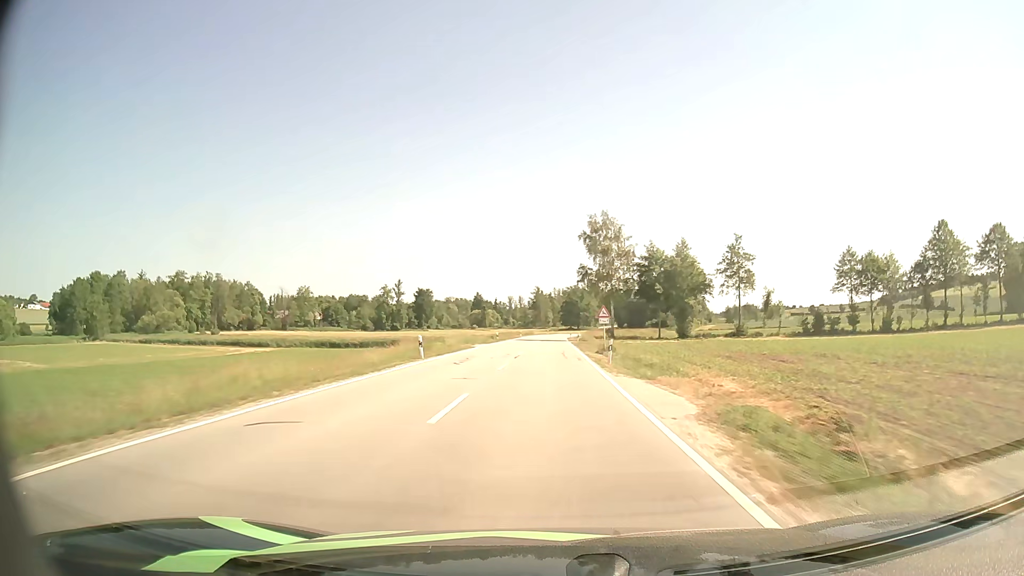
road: secondary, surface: asphalt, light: Day
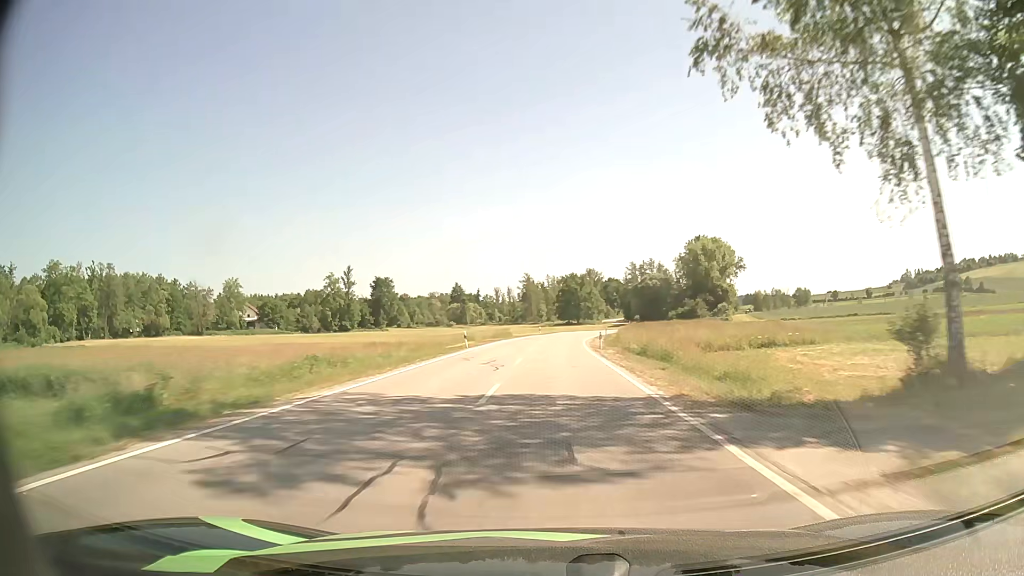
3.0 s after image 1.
(+0.1, +67.5) m; 0°
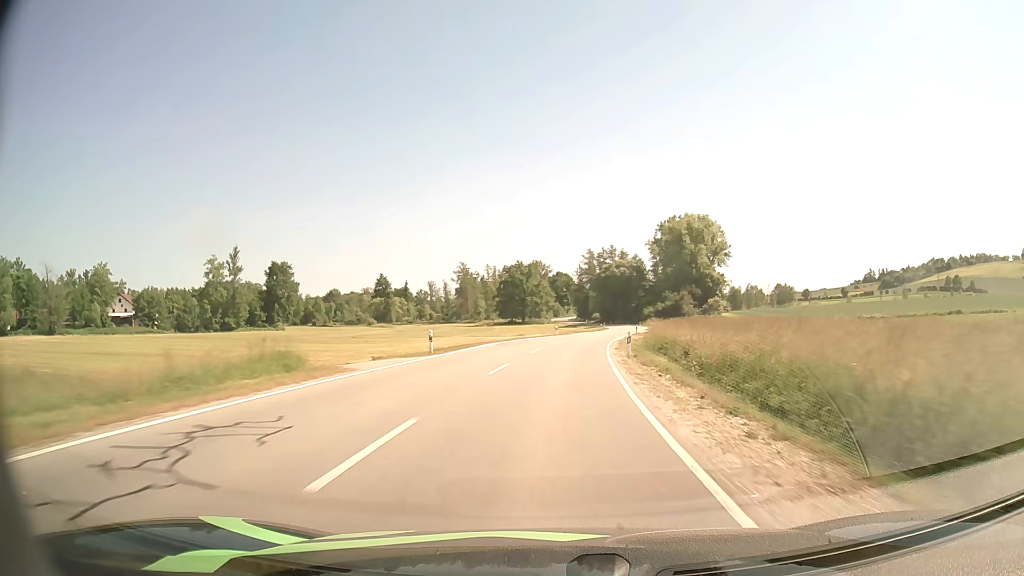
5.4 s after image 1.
(+1.4, +52.3) m; +5°
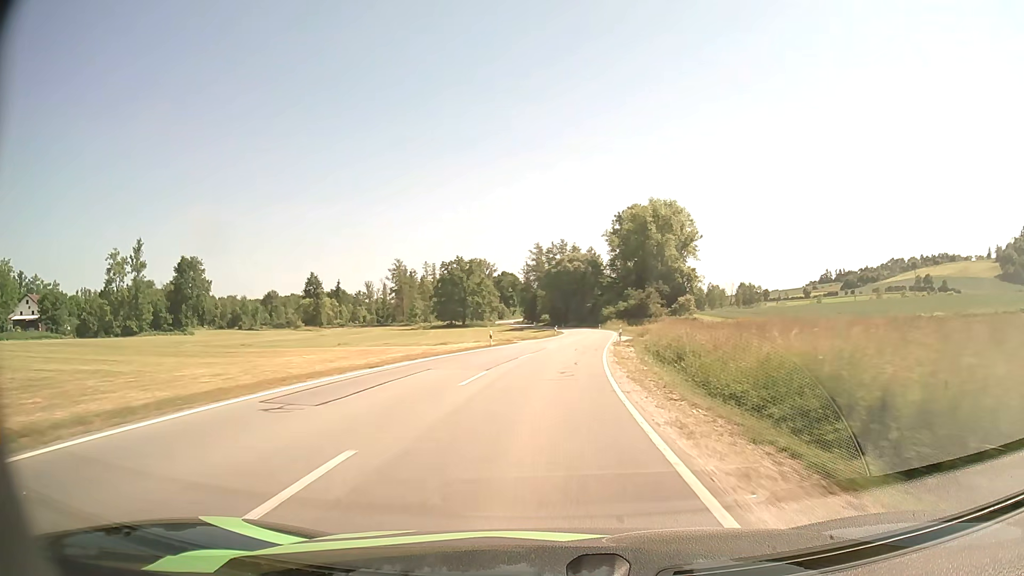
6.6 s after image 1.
(+1.0, +25.2) m; +5°
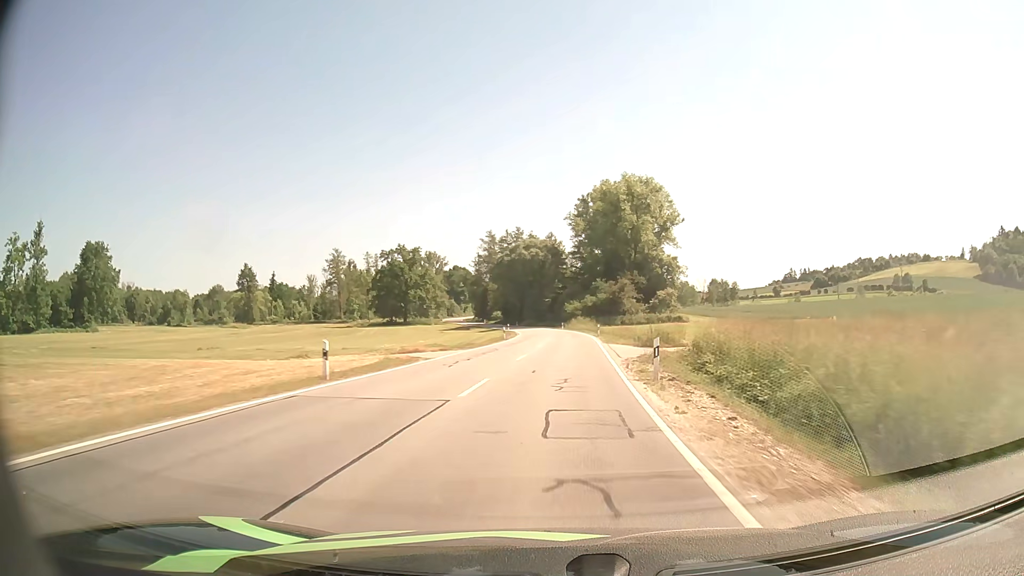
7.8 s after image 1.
(+0.8, +25.5) m; +4°
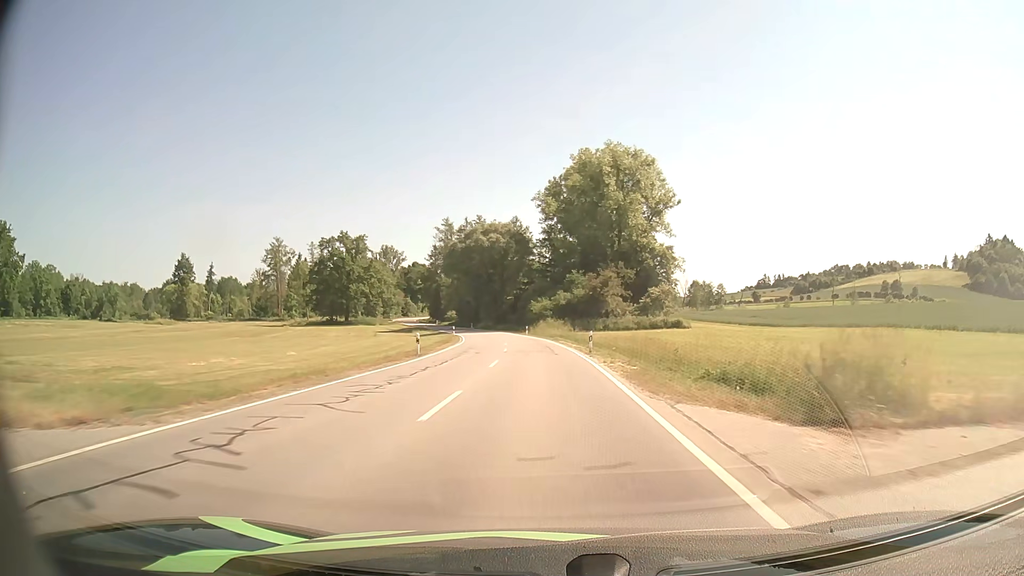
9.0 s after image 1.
(+0.7, +25.8) m; +3°
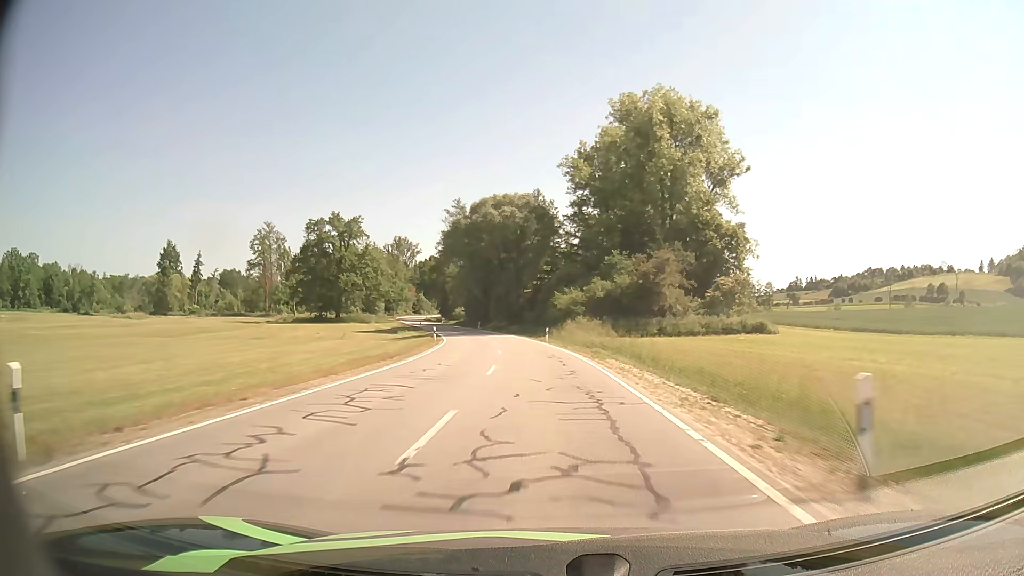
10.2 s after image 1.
(-0.4, +25.8) m; -2°
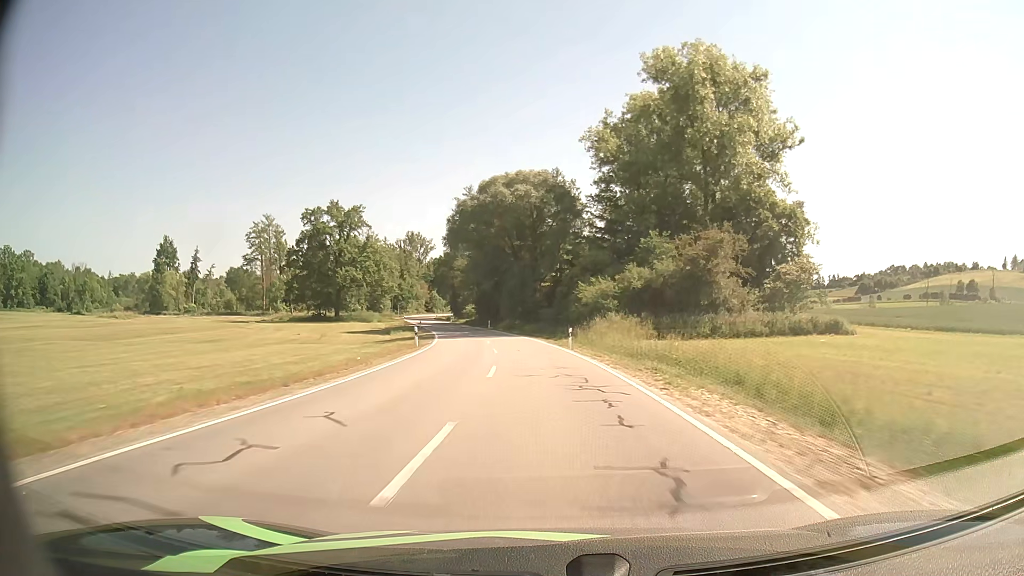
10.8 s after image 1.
(-0.2, +13.0) m; -2°
(0, +10) (-1, +20) (-1, +30) (-2, +40) (-4, +50) (-6, +60) (-8, +69) (-10, +79) (-13, +89) (-15, +98) m
